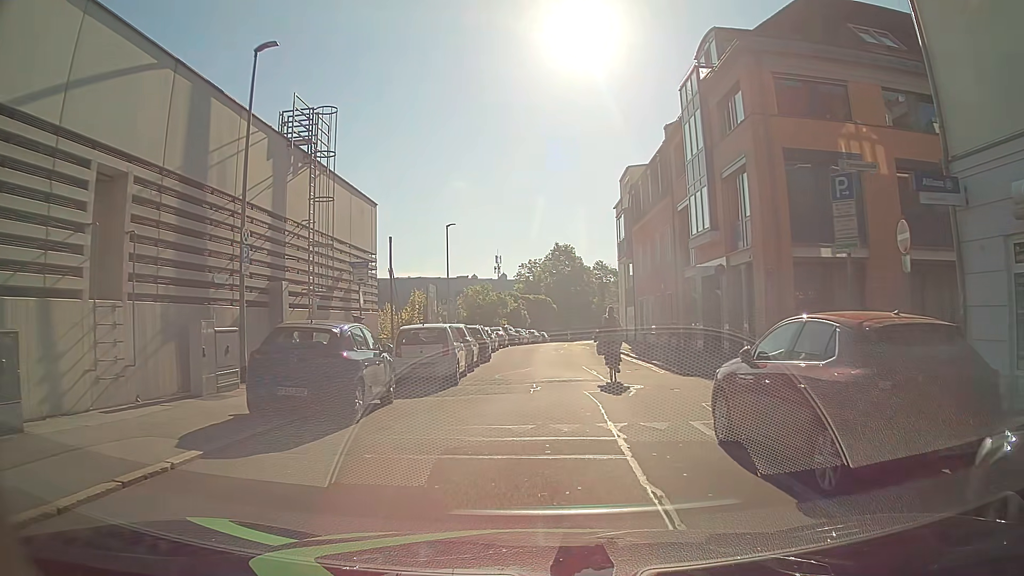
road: residential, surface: asphalt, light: Day
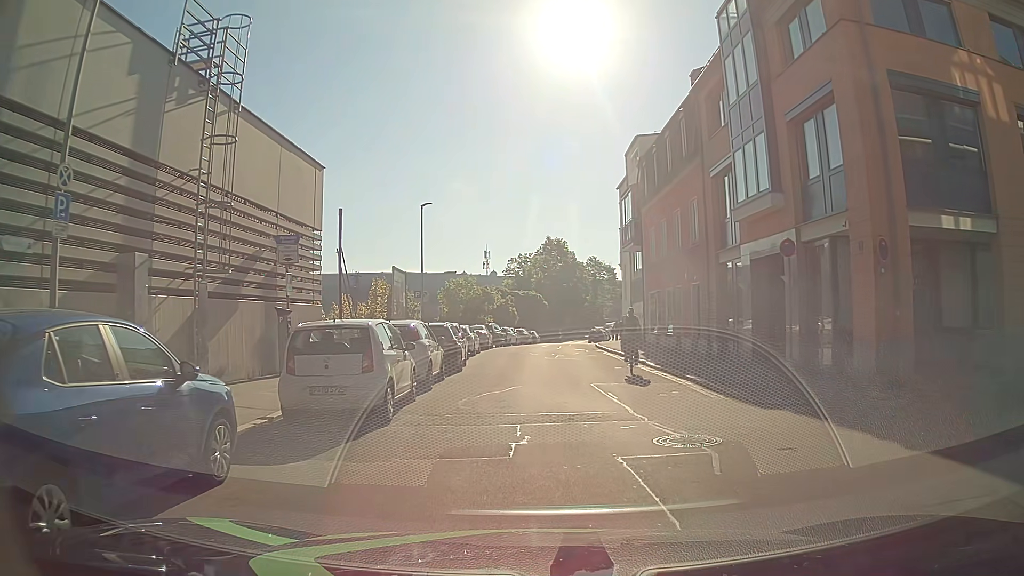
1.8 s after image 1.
(0.0, +6.5) m; +3°
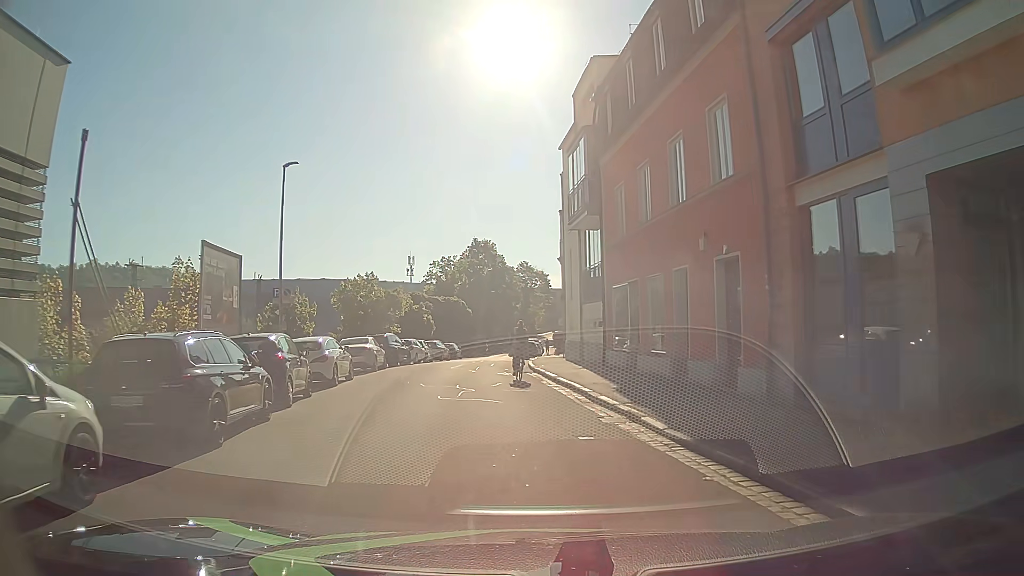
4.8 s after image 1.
(+0.3, +12.1) m; +3°
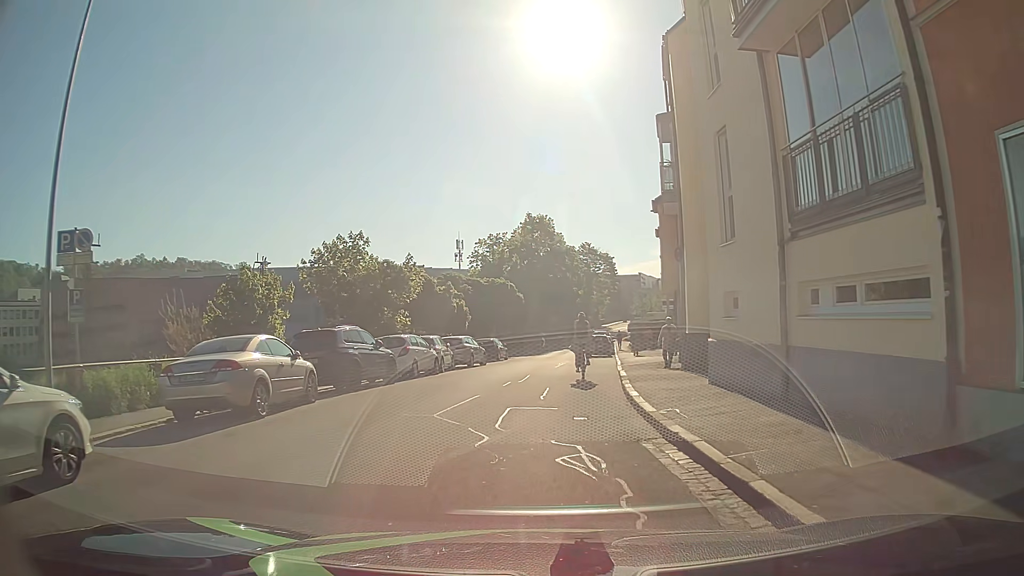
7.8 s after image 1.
(-0.7, +16.3) m; -6°
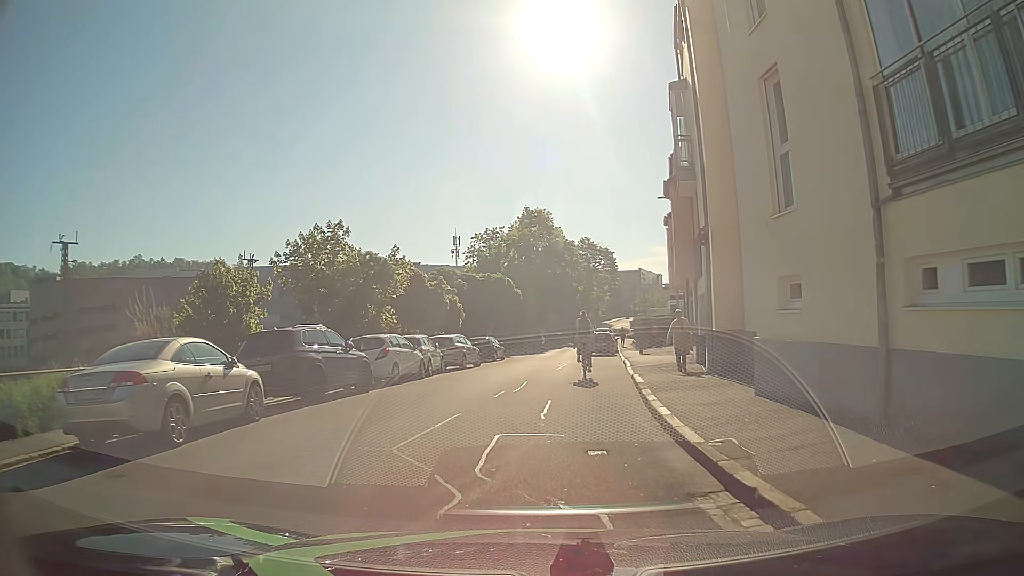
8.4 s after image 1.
(+0.1, +2.9) m; +2°
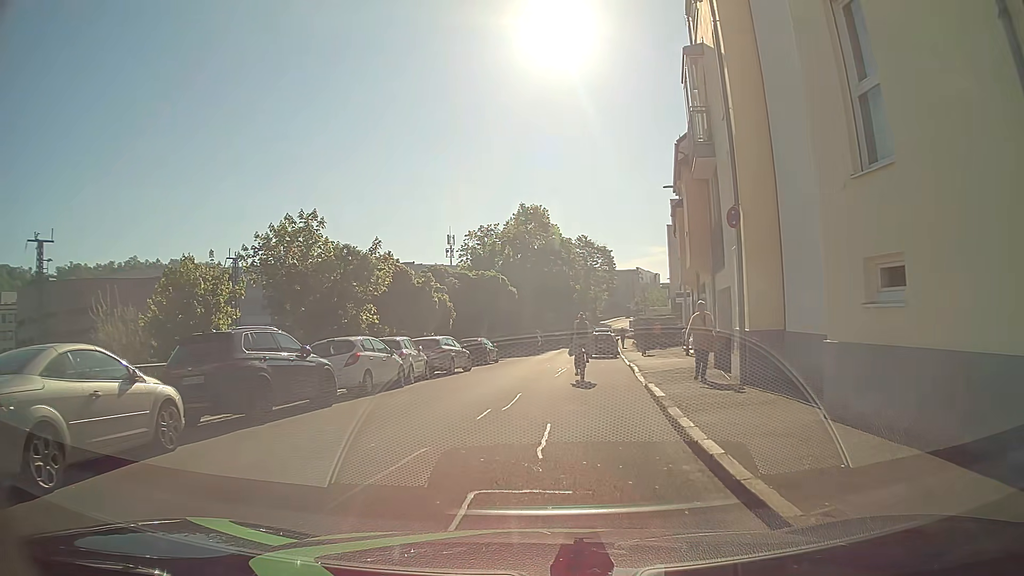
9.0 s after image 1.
(0.0, +2.8) m; 0°
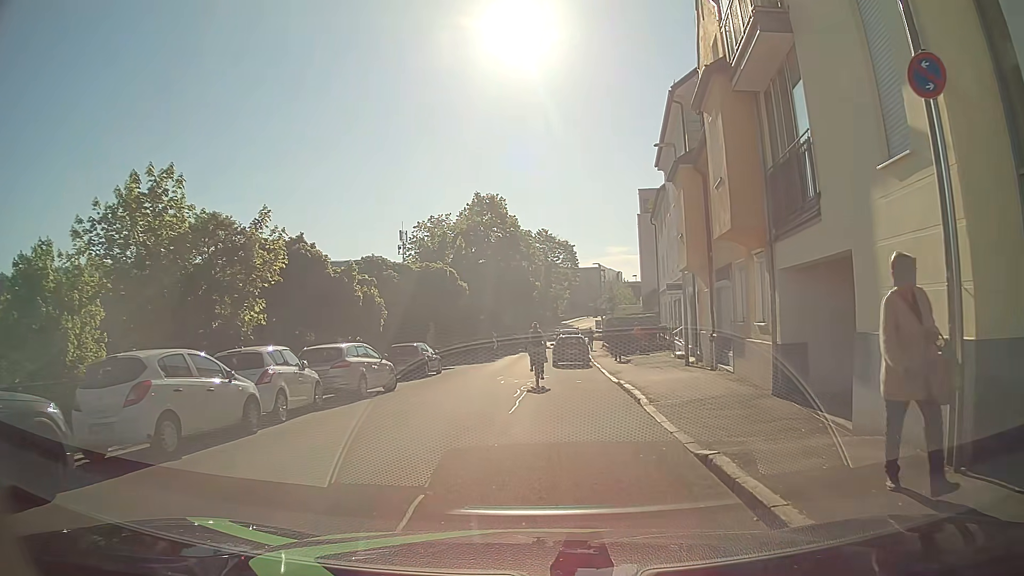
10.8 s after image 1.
(+0.2, +7.9) m; +5°
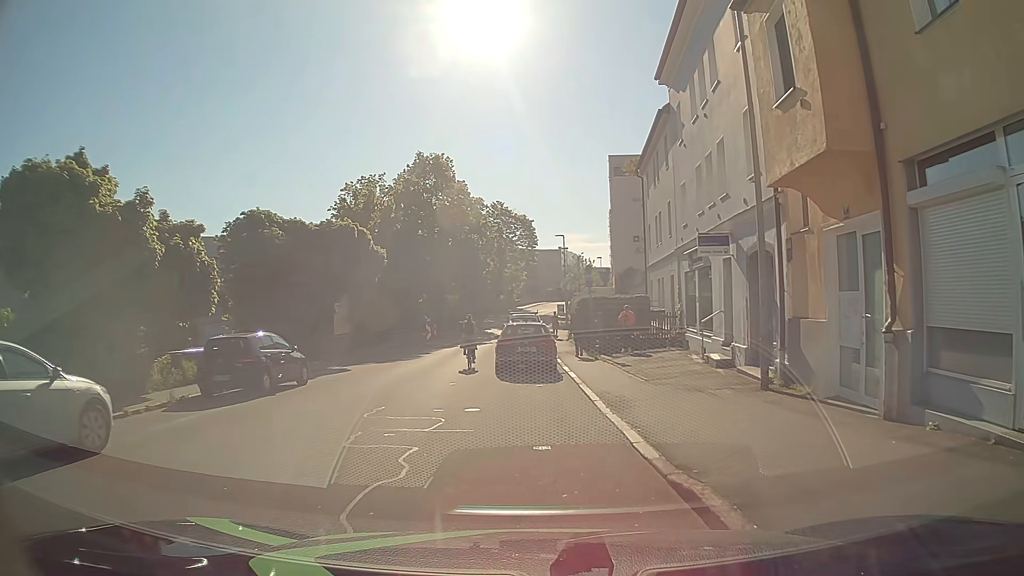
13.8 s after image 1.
(+0.6, +12.7) m; +7°
